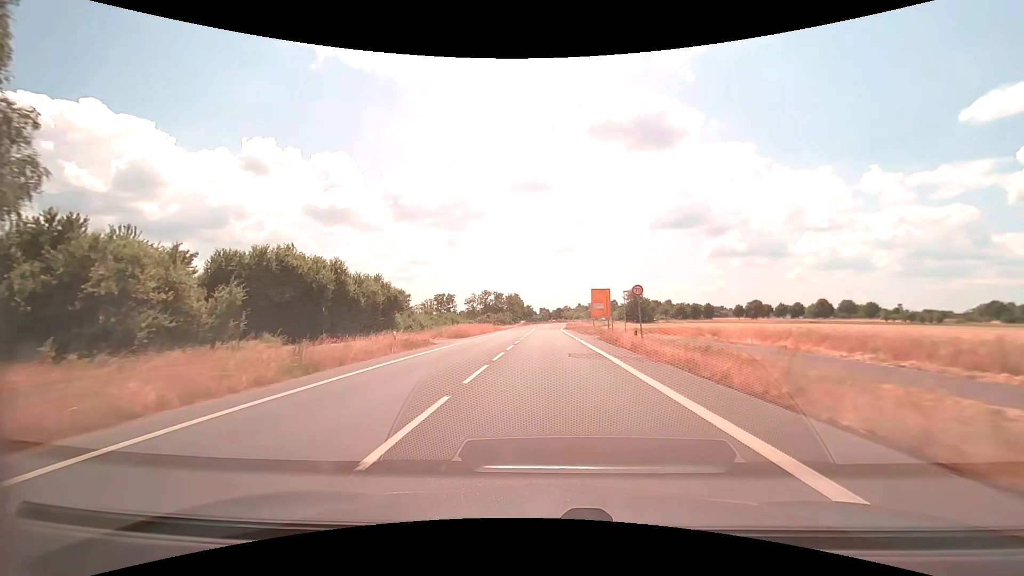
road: primary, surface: asphalt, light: Day
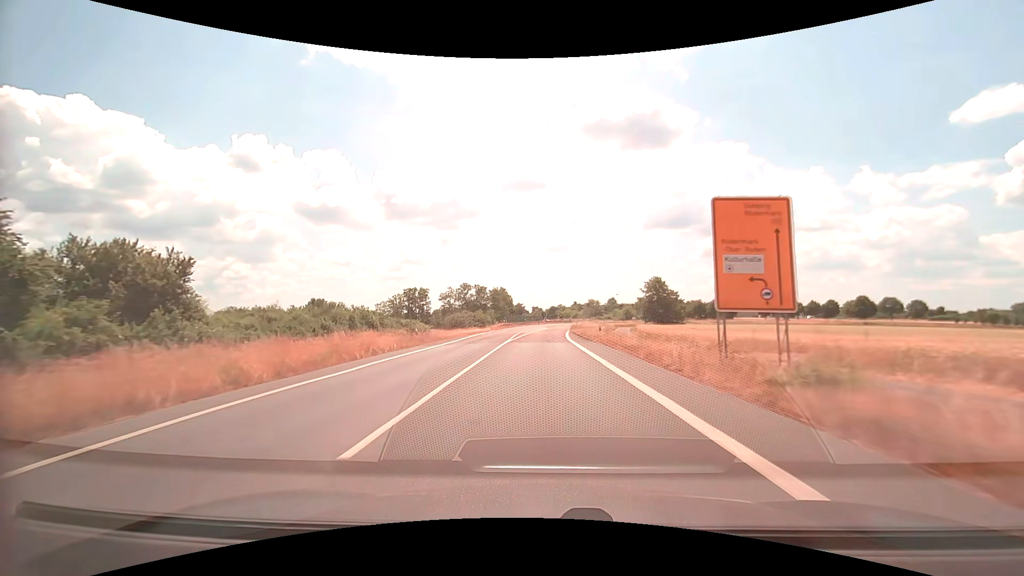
(+0.4, +41.7) m; +1°
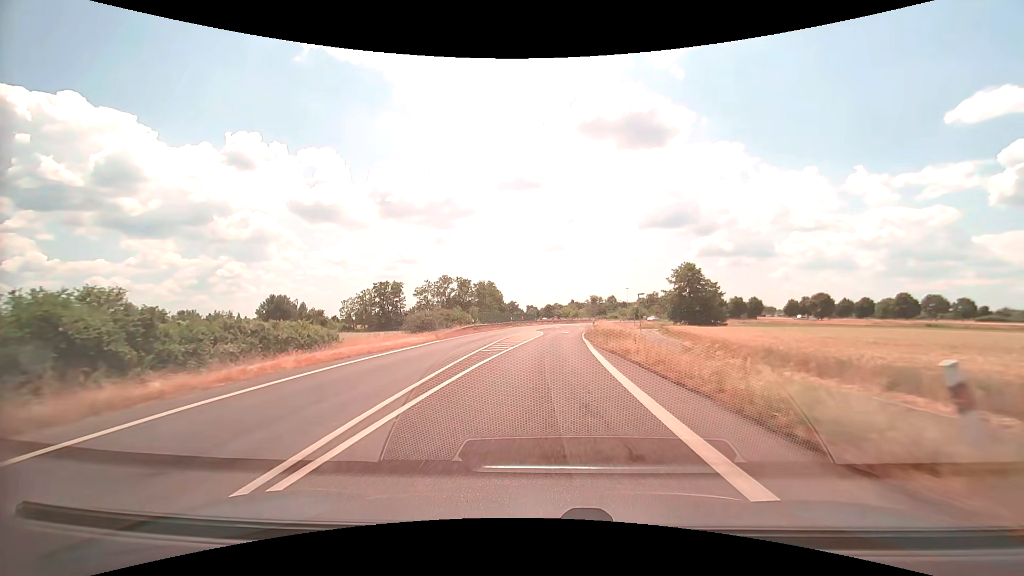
(0.0, +30.6) m; 0°
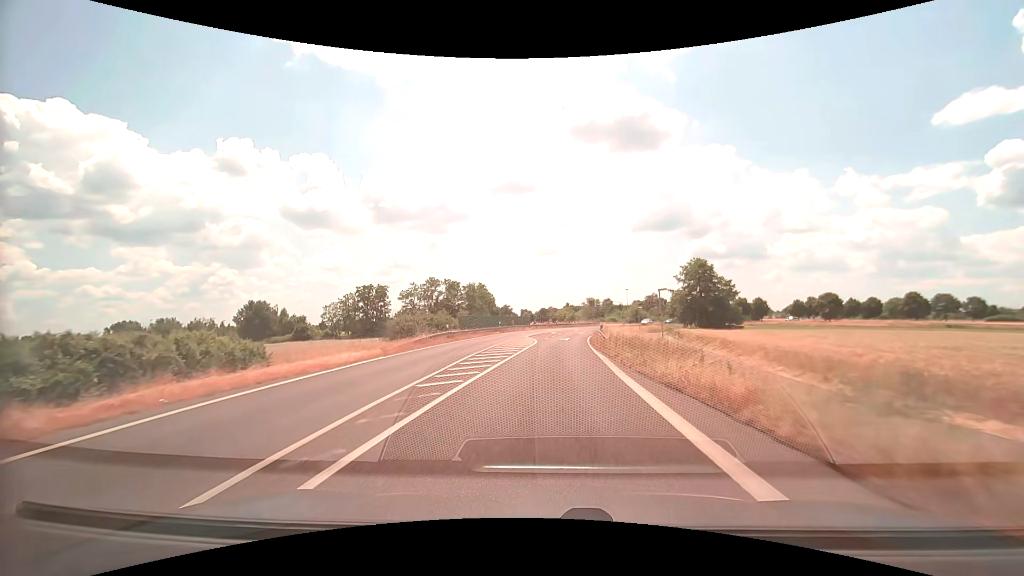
(+0.1, +10.0) m; +1°
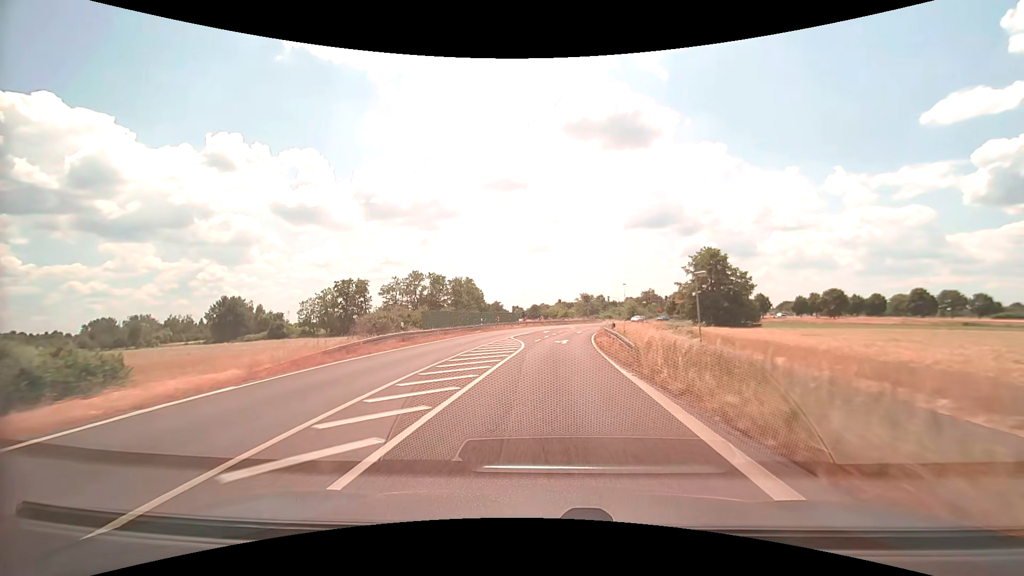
(+0.1, +10.0) m; +1°
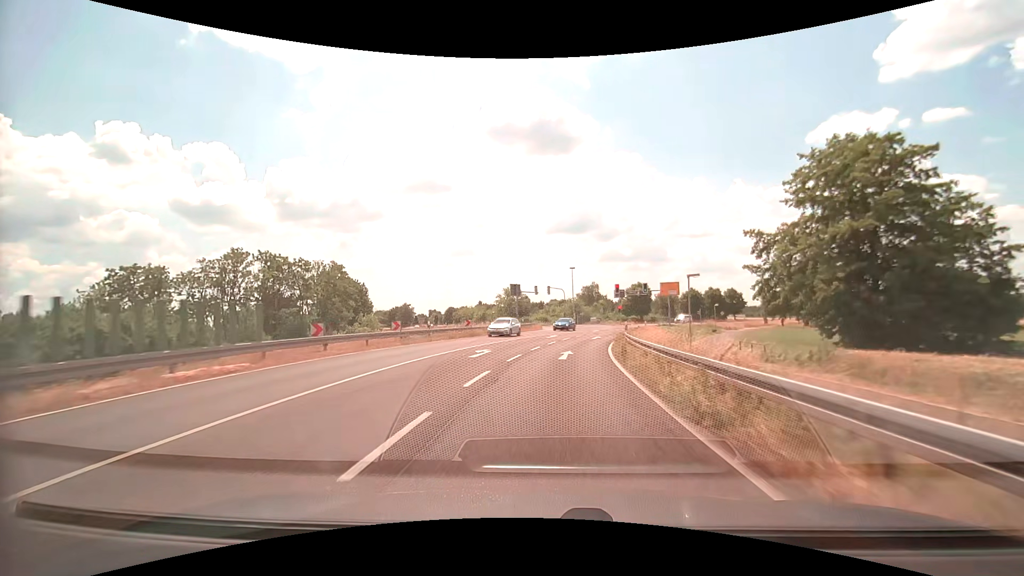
(+3.1, +49.6) m; +8°
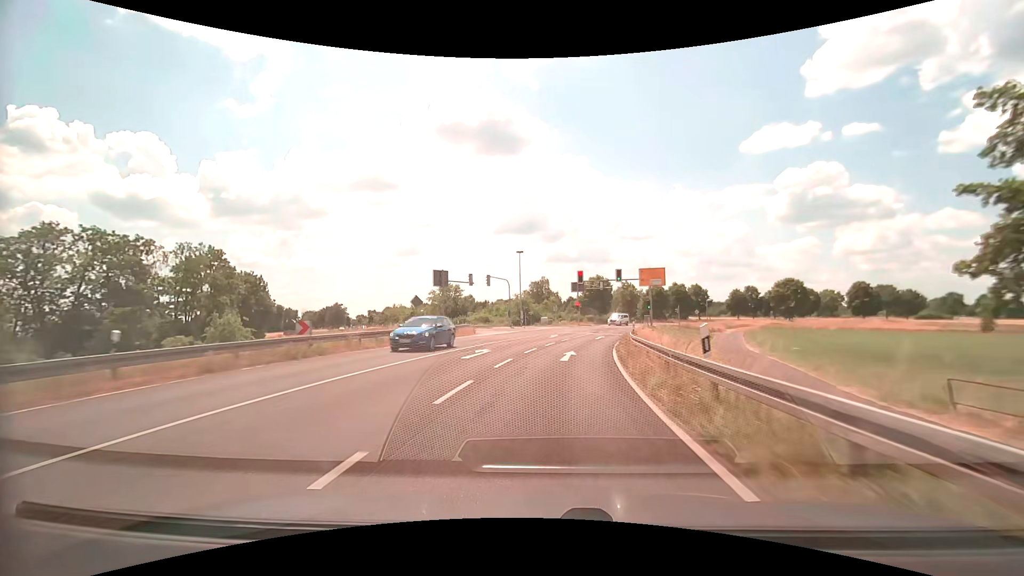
(+1.0, +20.4) m; +6°
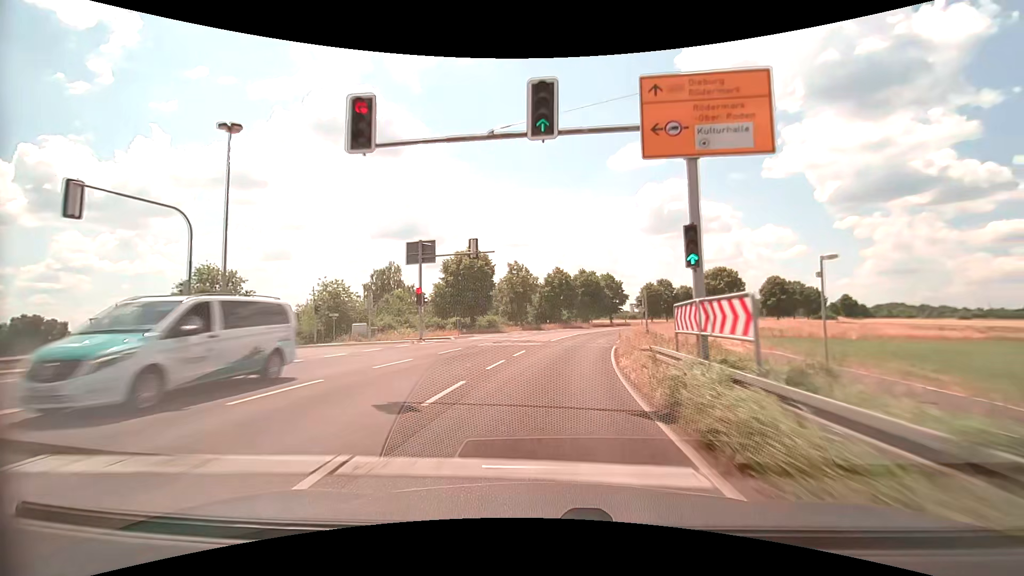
(+5.1, +41.5) m; +14°
(0, +10) (+1, +20) (+3, +30) (+4, +40) (+7, +49) (+10, +59) (+13, +68) (+17, +78) (+22, +87) (+26, +95) m
